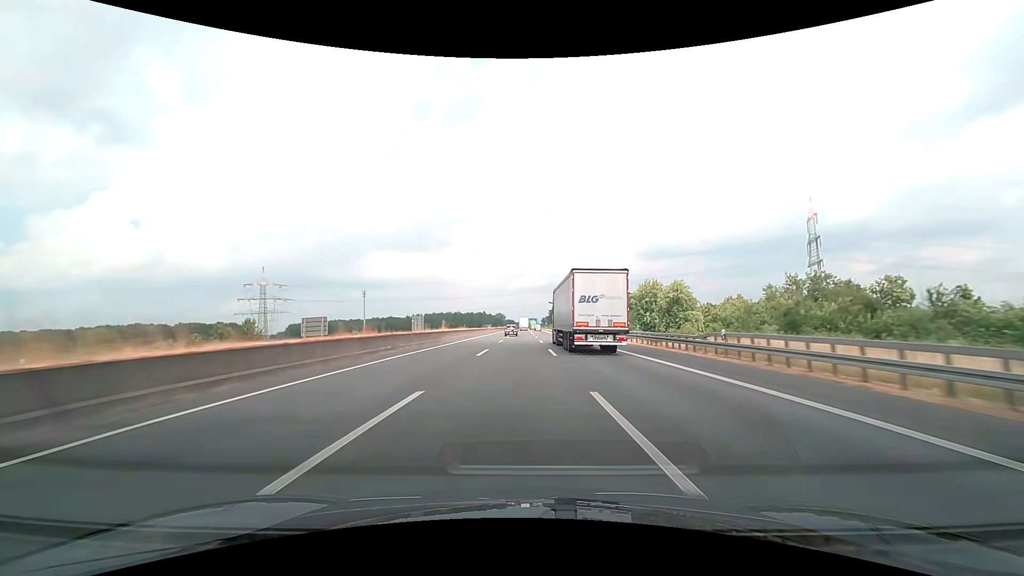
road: motorway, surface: asphalt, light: Day
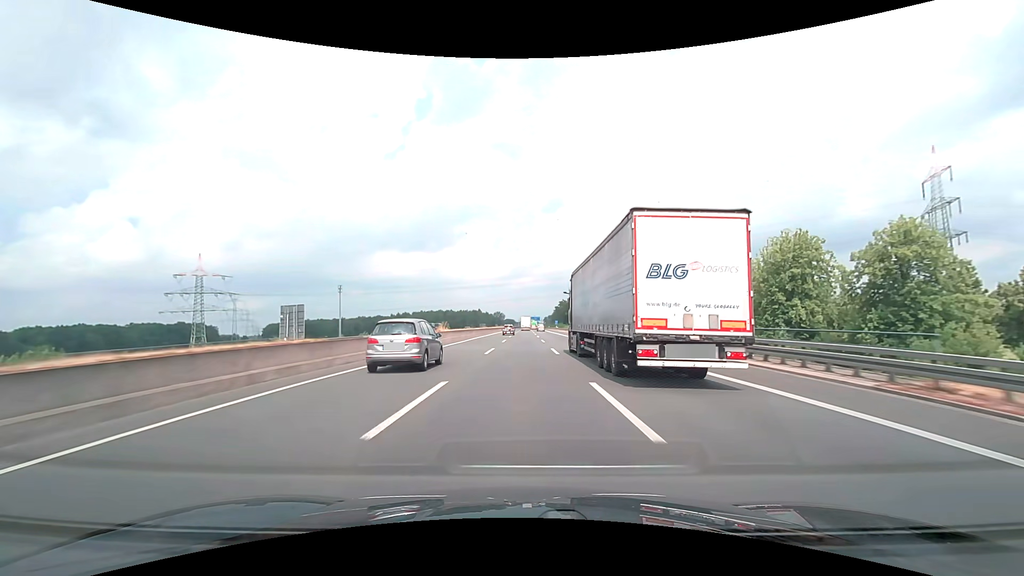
(0.0, +71.4) m; 0°
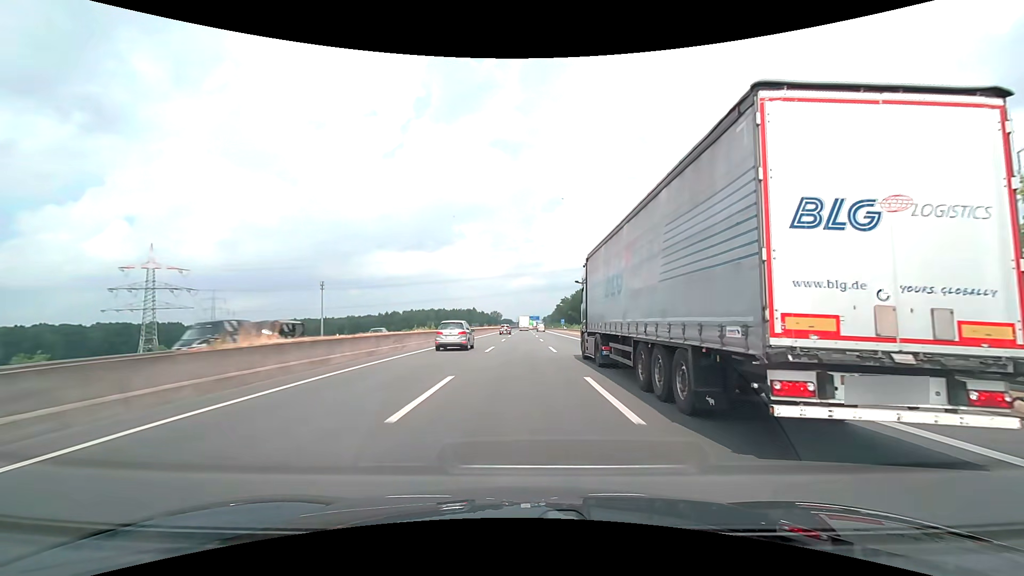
(0.0, +35.6) m; 0°
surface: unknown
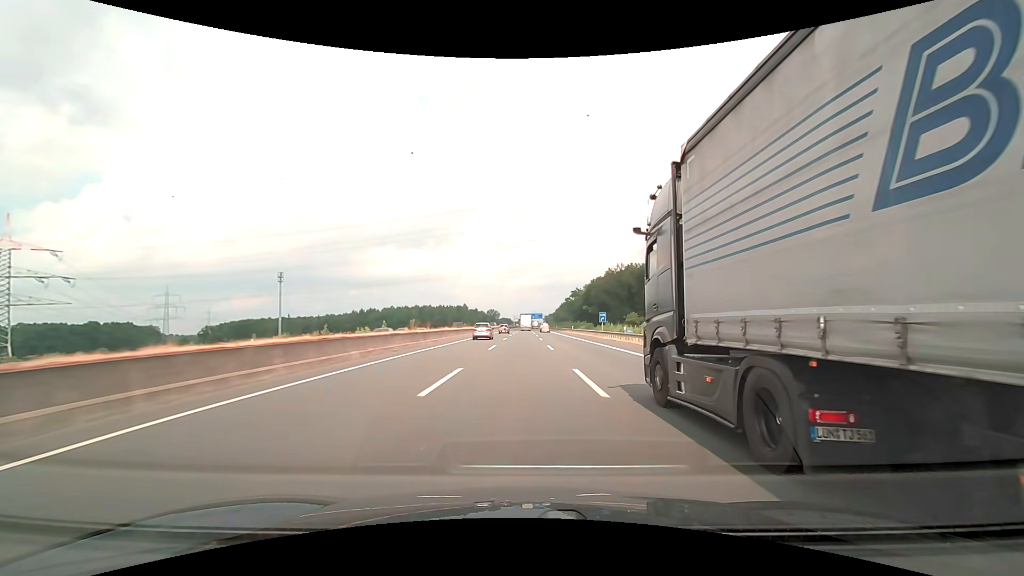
(+0.2, +70.8) m; 0°
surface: asphalt
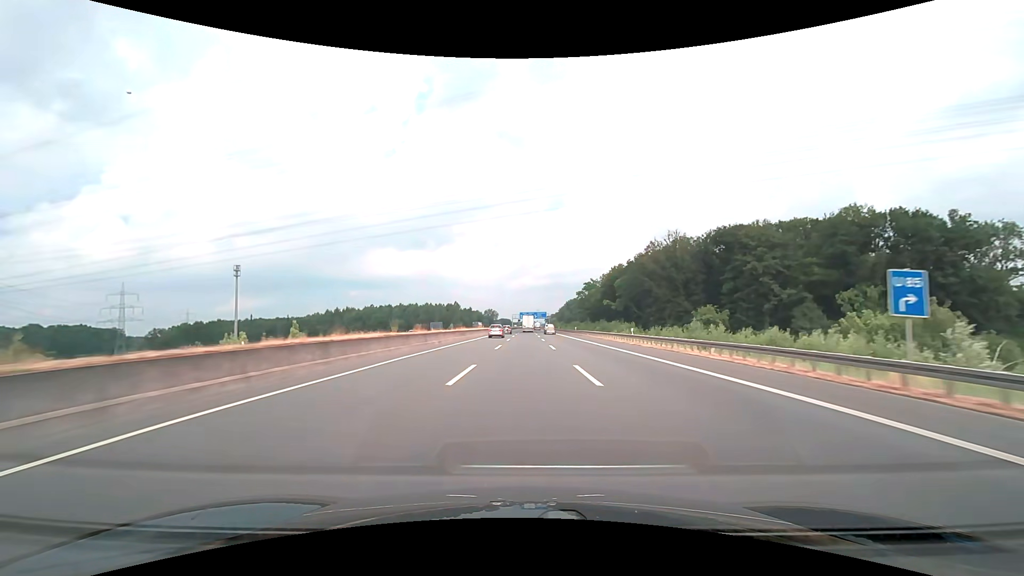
(0.0, +52.8) m; 0°
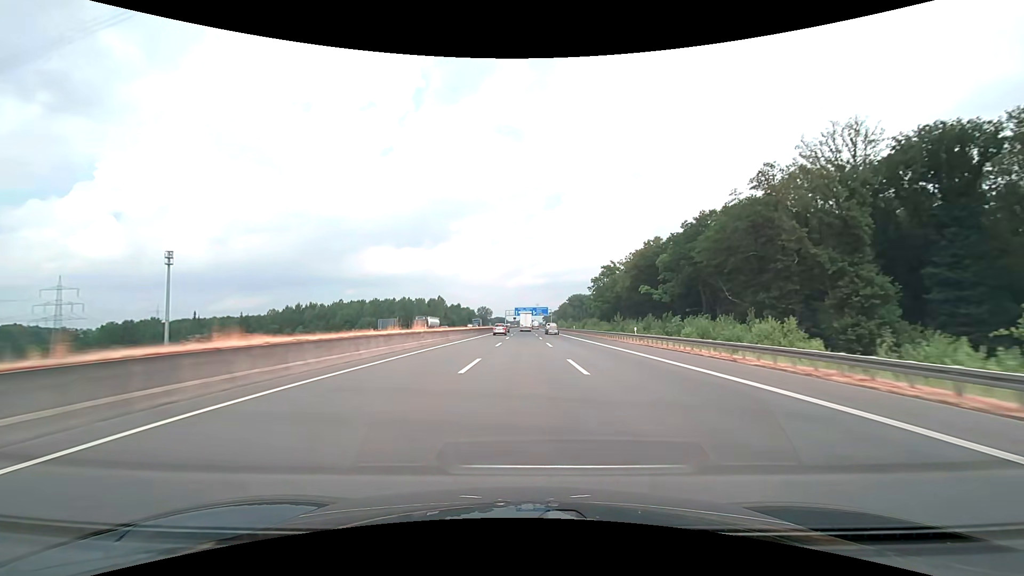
(+0.1, +52.5) m; 0°
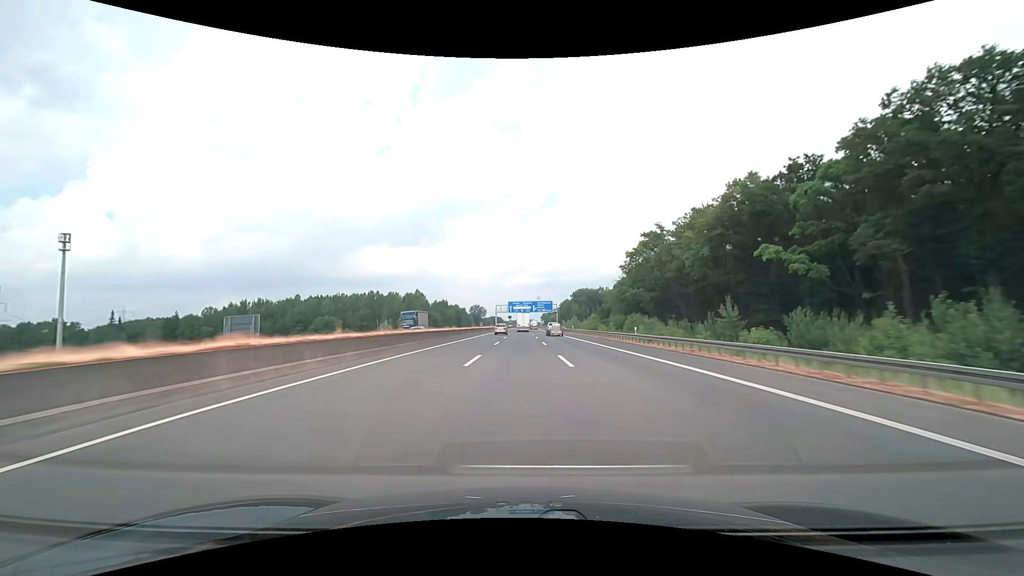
(+0.1, +52.4) m; 0°
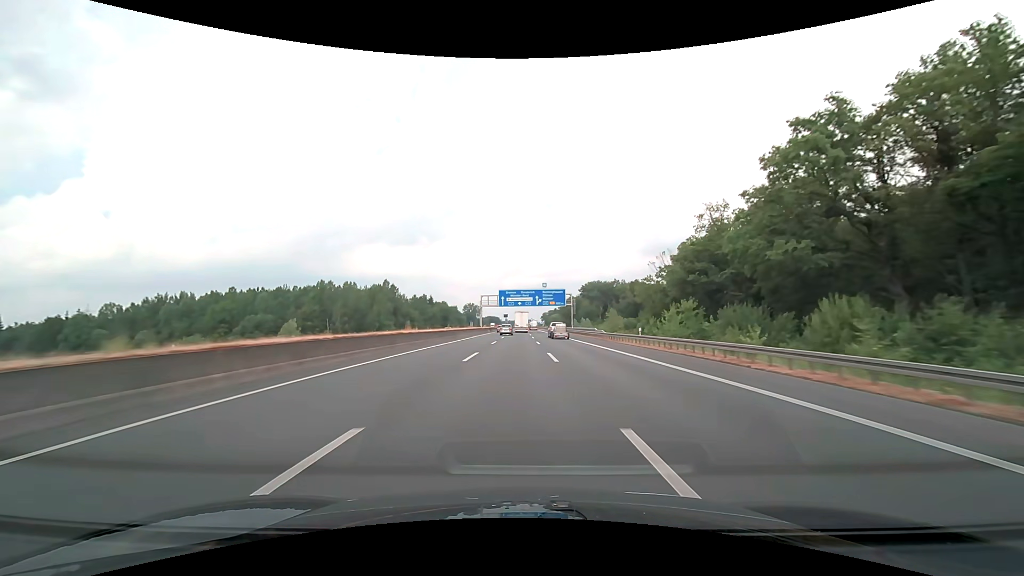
(+0.1, +52.4) m; 0°
(0, +10) (0, +20) (0, +30) (0, +40) (0, +50) (0, +60) (0, +70) (0, +80) (0, +90) (0, +100) m
